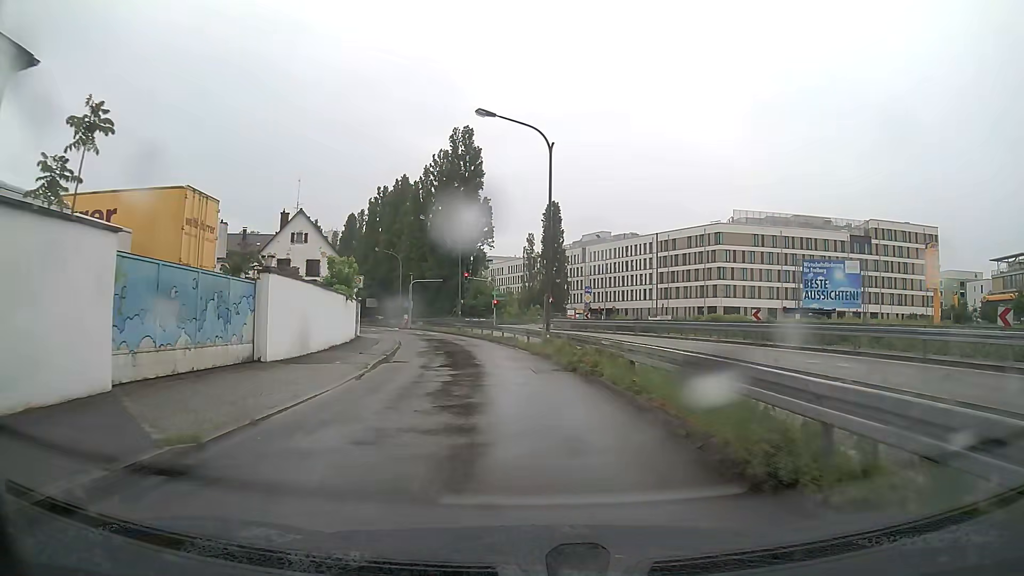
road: residential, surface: asphalt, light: Day
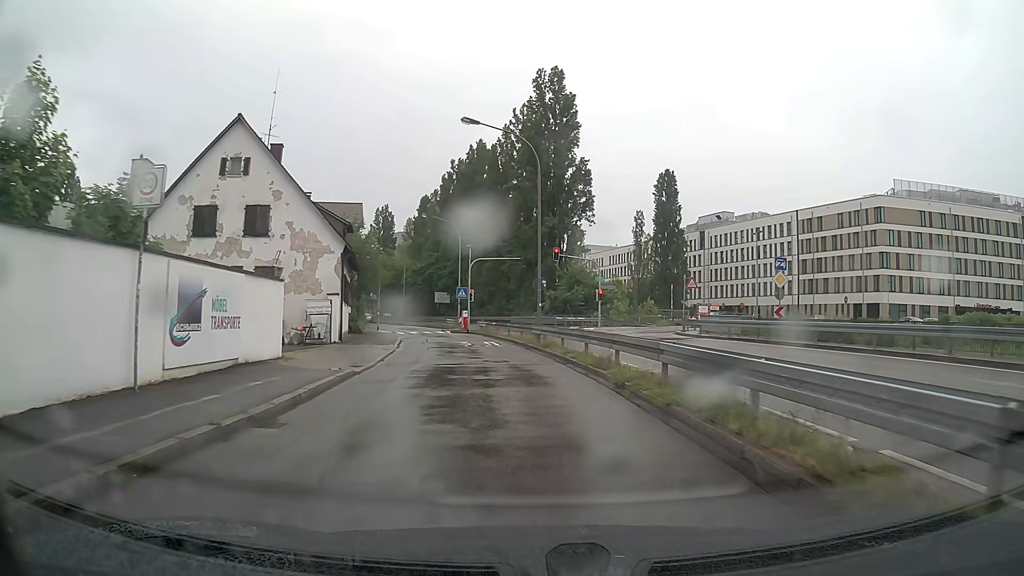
(-2.0, +27.5) m; -8°
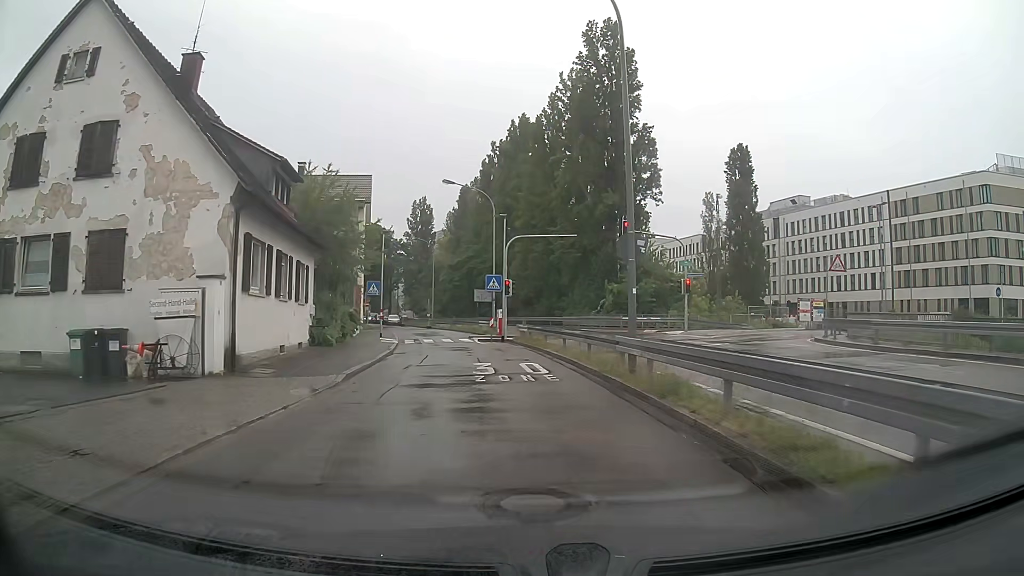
(-0.6, +15.0) m; -5°
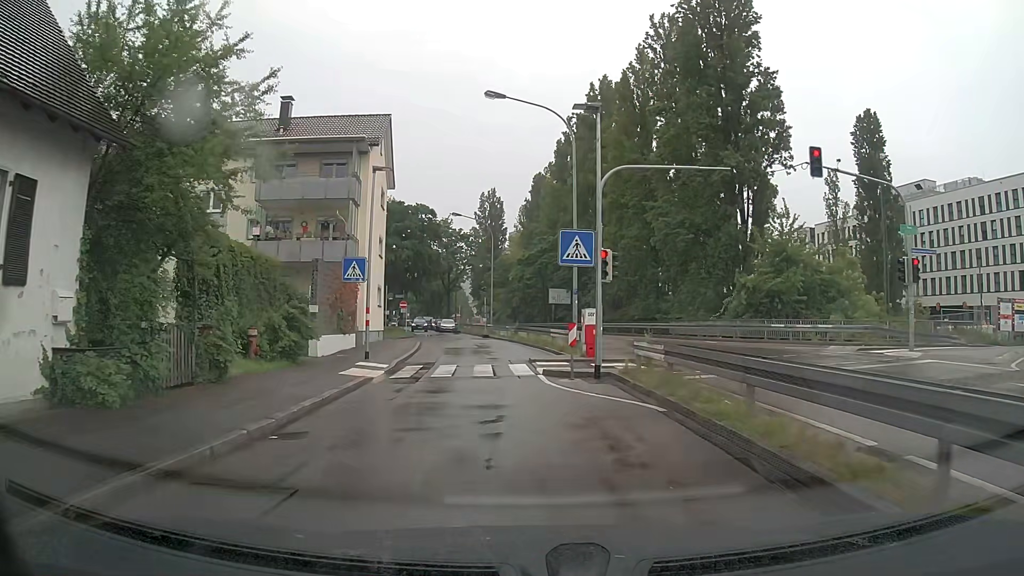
(-0.9, +18.1) m; -7°
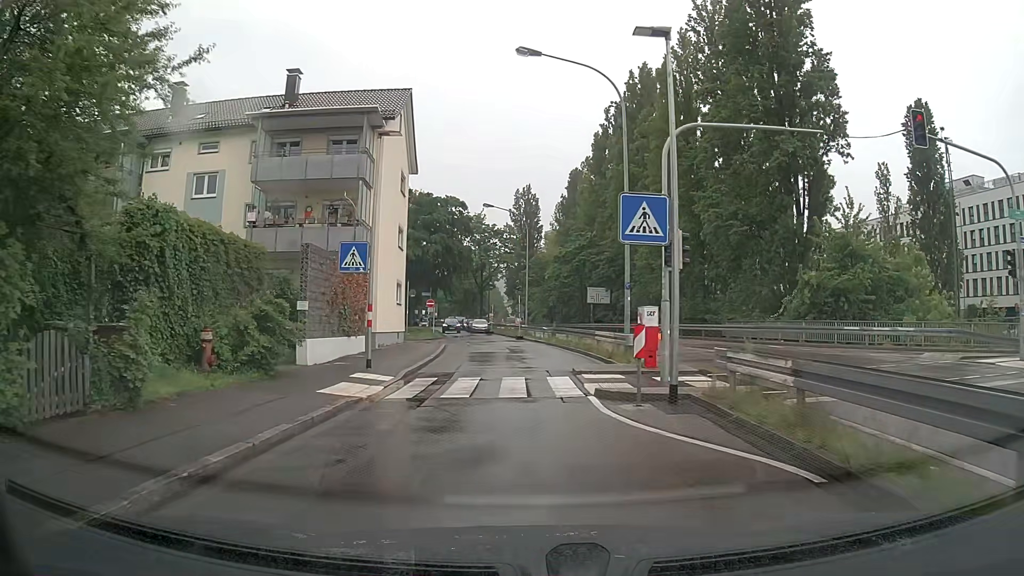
(-0.1, +4.4) m; -3°
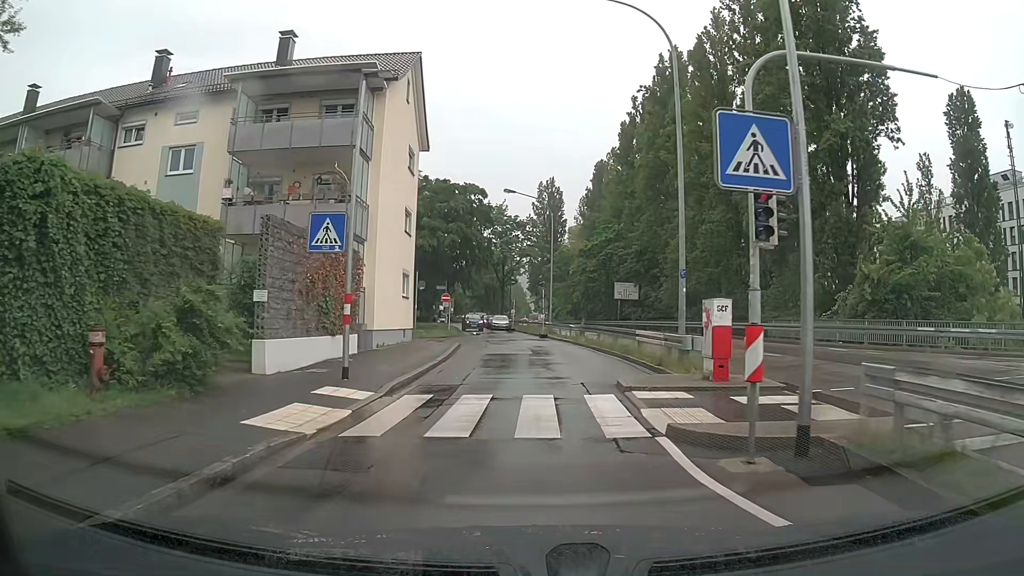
(-0.1, +4.3) m; -2°
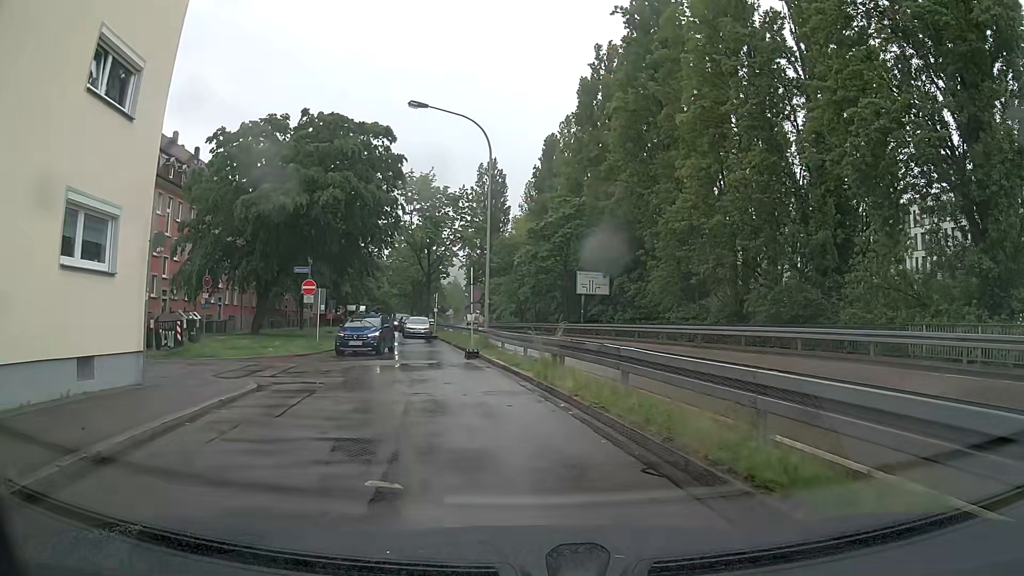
(+0.7, +19.3) m; +5°
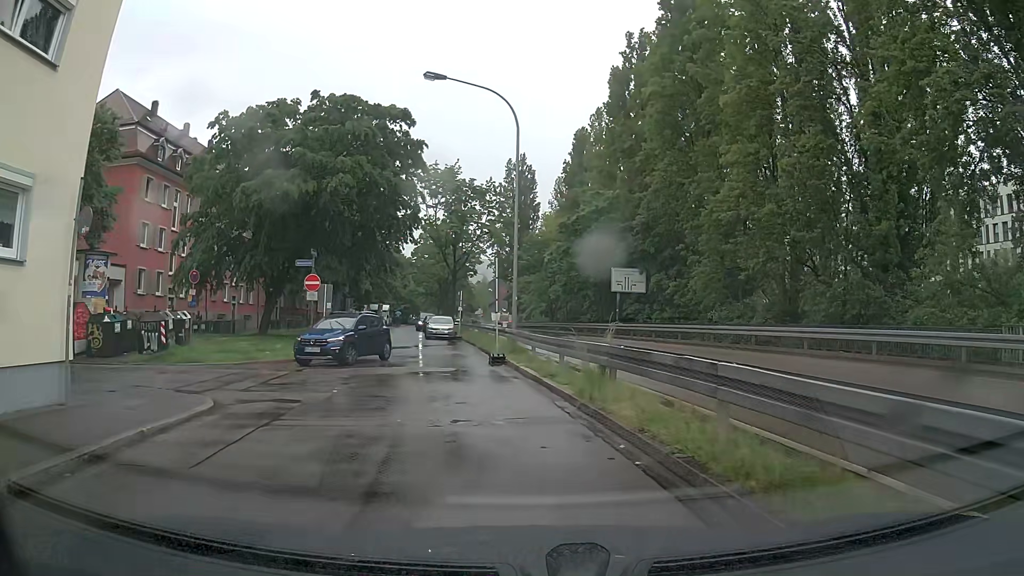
(-0.1, +3.3) m; -3°
